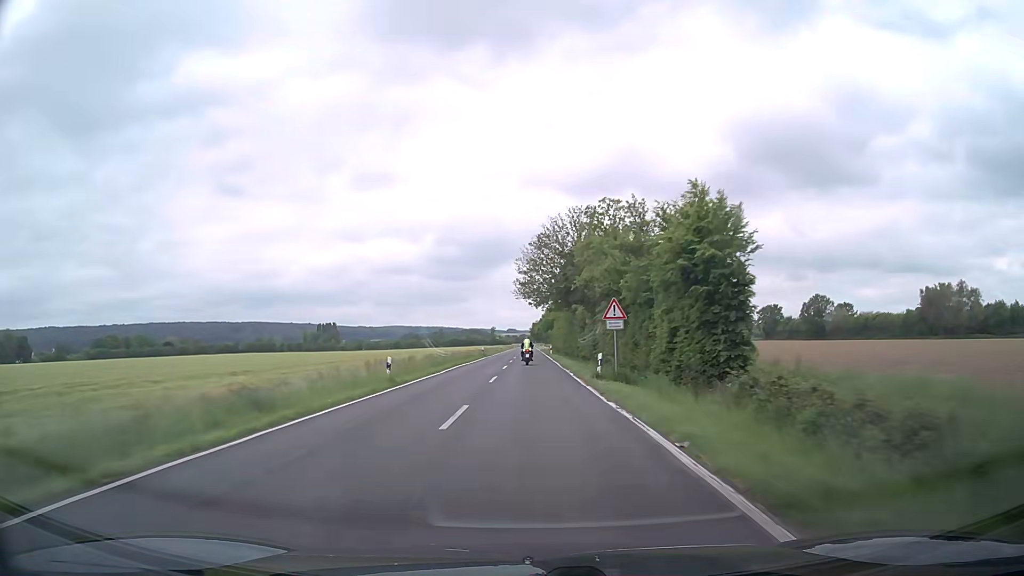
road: secondary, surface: asphalt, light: Day
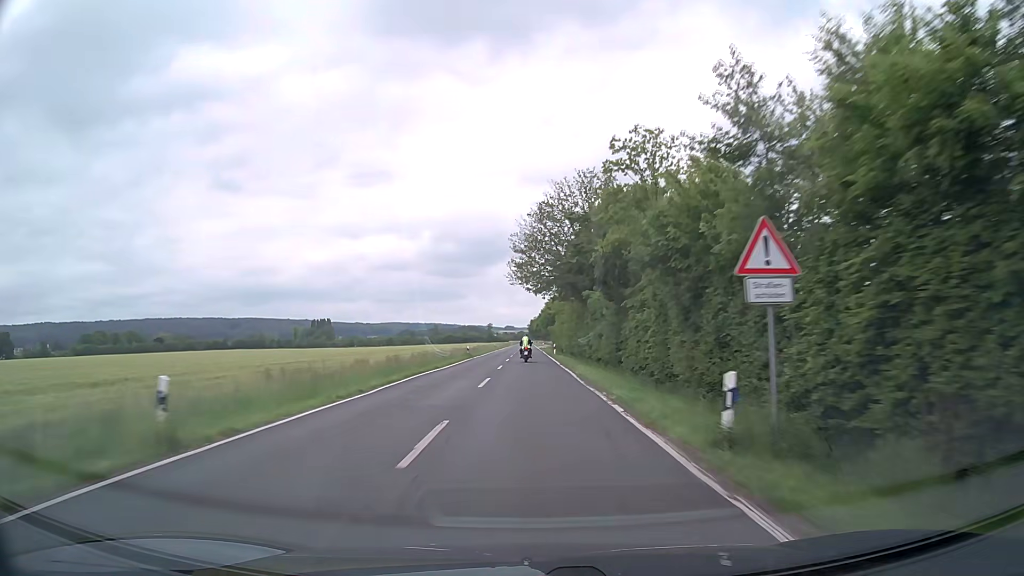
(0.0, +15.6) m; 0°
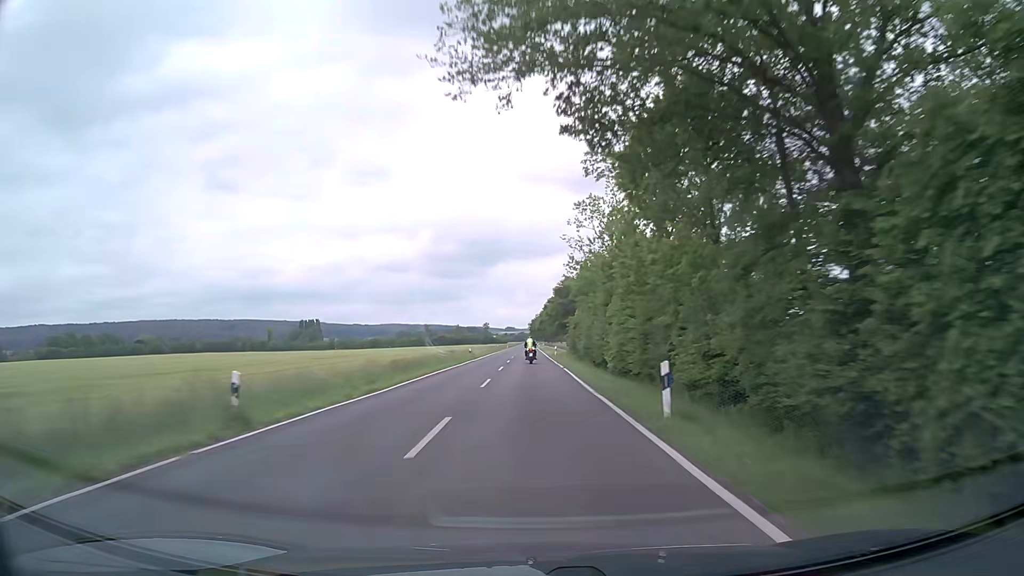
(-0.1, +47.1) m; 0°
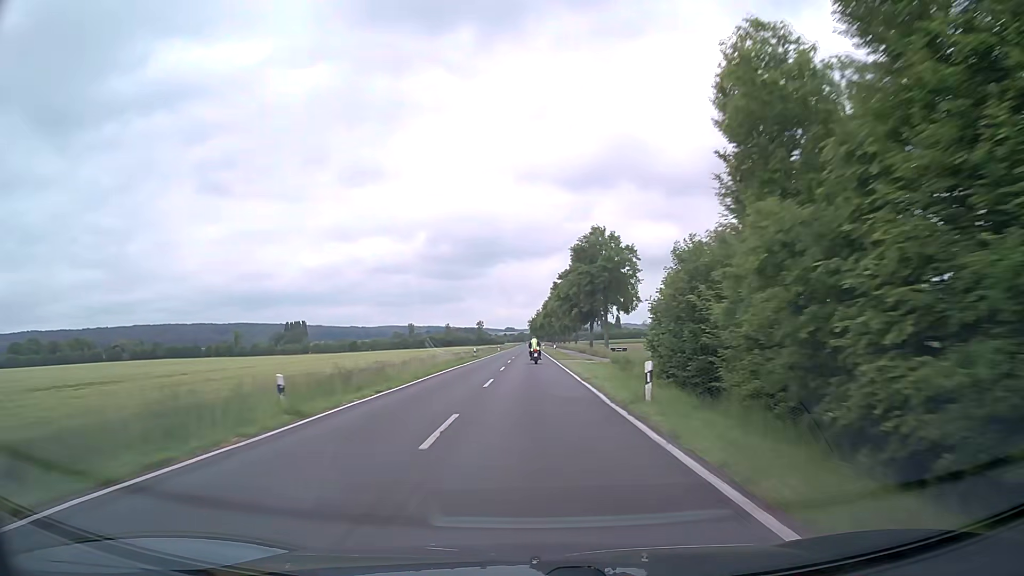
(+0.1, +47.3) m; 0°
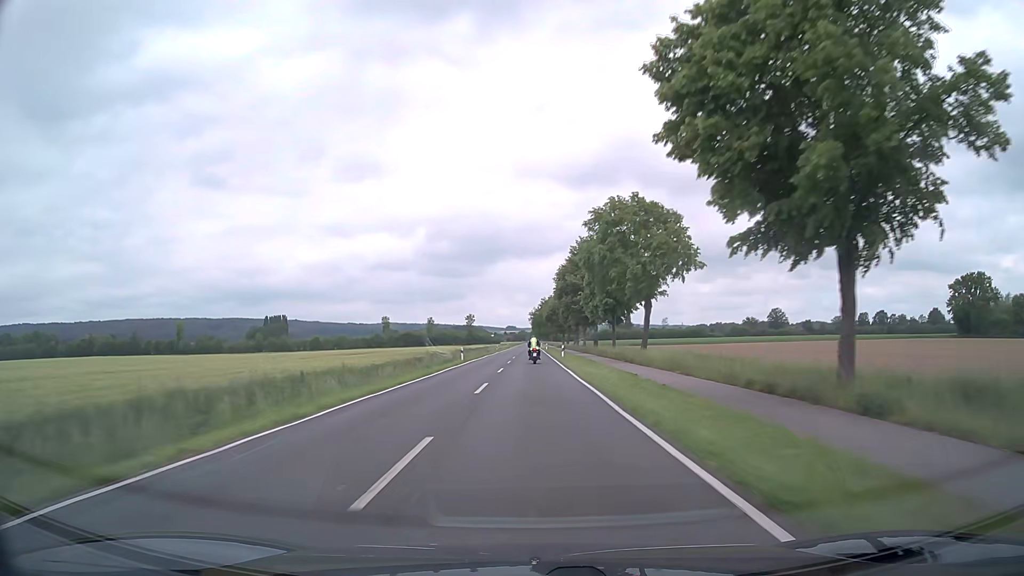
(0.0, +63.2) m; 0°
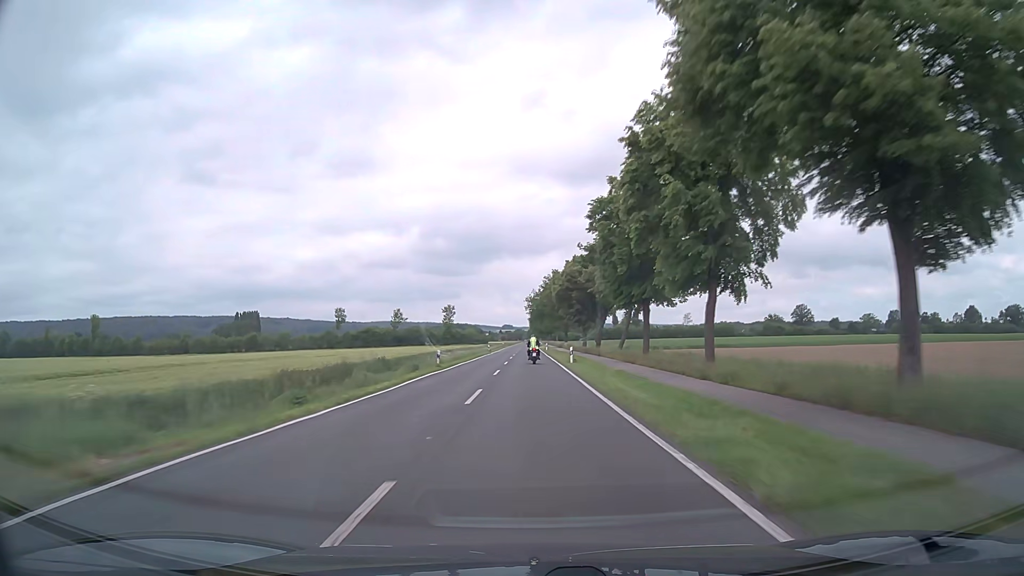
(+0.1, +62.9) m; 0°
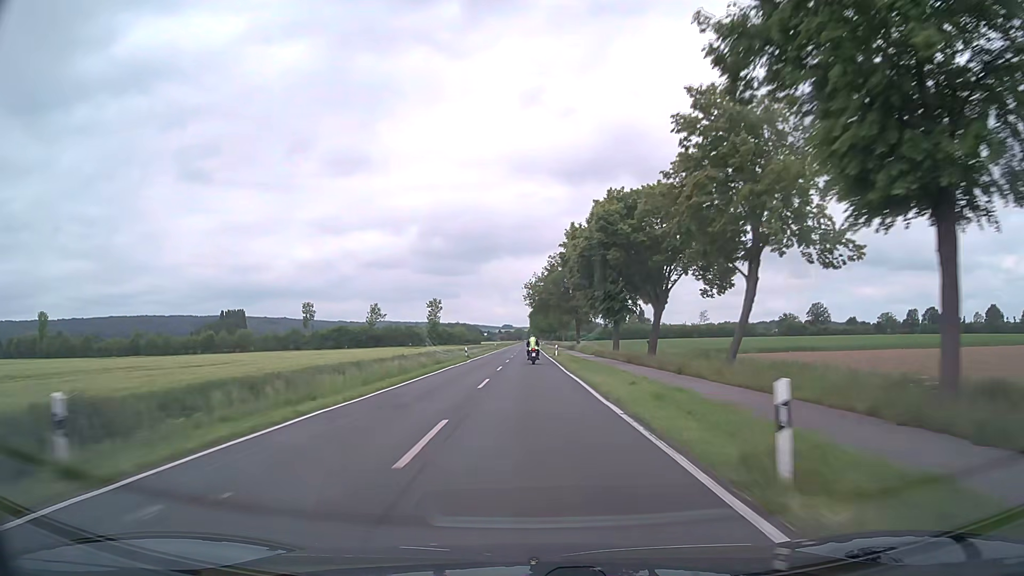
(0.0, +31.3) m; 0°
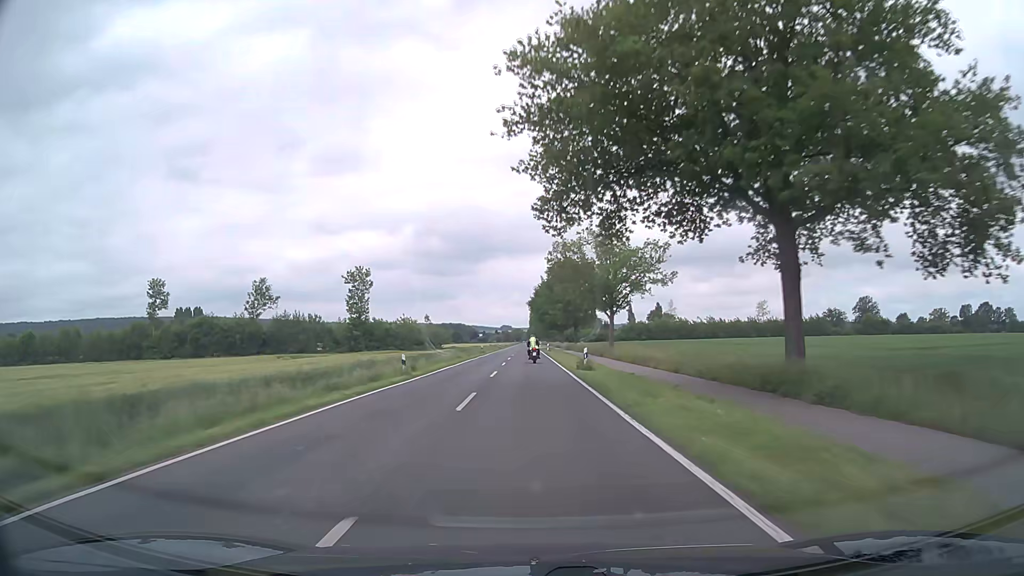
(0.0, +78.2) m; 0°
(0, +10) (0, +20) (0, +30) (0, +40) (0, +50) (0, +60) (0, +70) (0, +80) (0, +90) (0, +100) m
